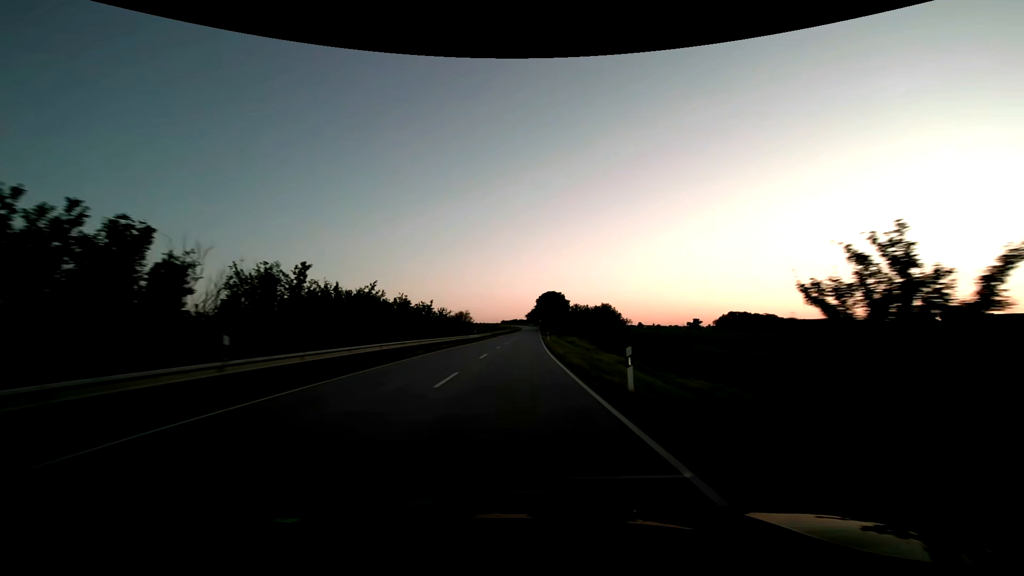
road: secondary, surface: asphalt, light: Sunrise
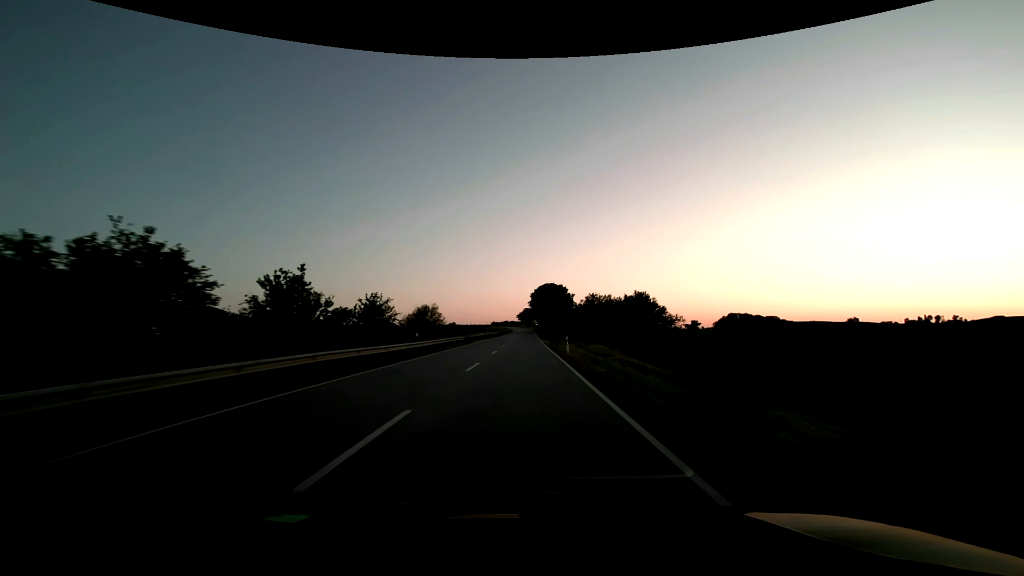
(+0.3, +31.6) m; +1°
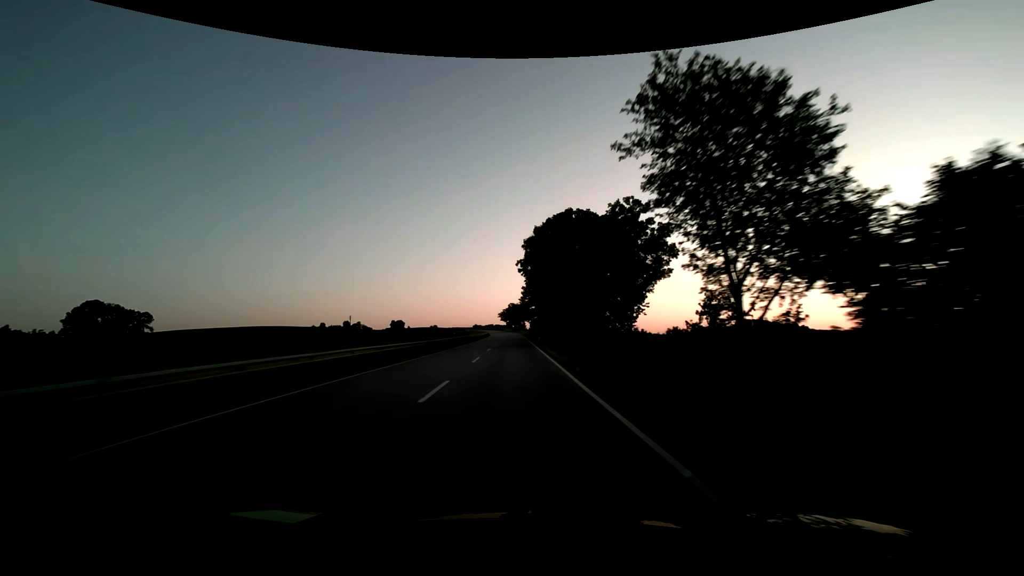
(+1.5, +78.9) m; +2°
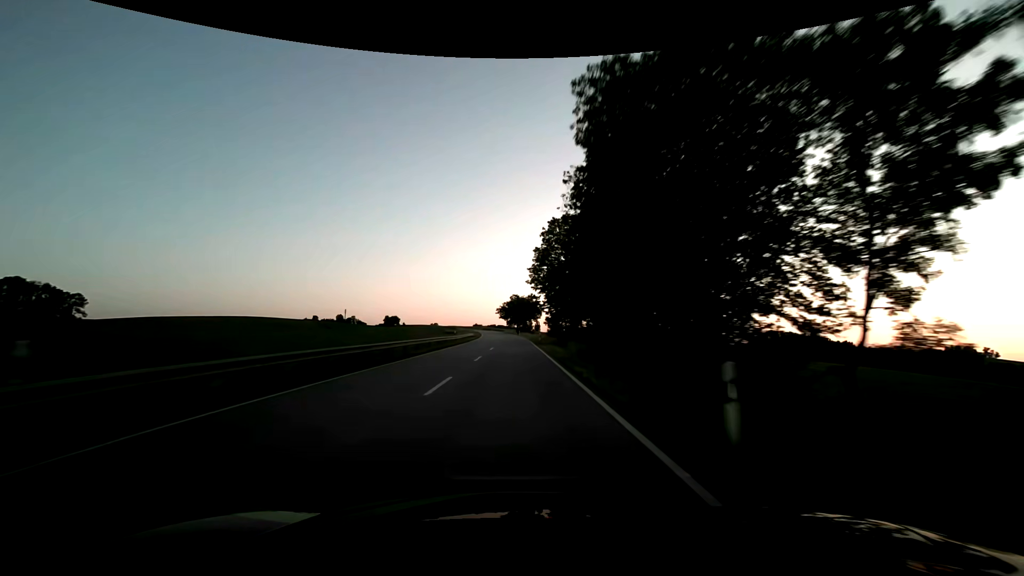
(-0.2, +47.3) m; -1°
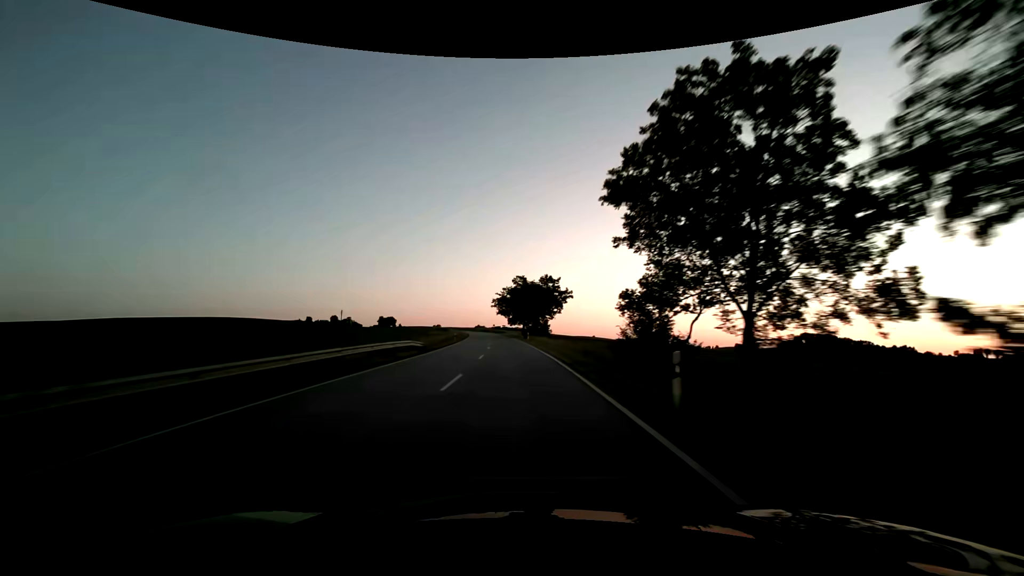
(0.0, +47.4) m; 0°
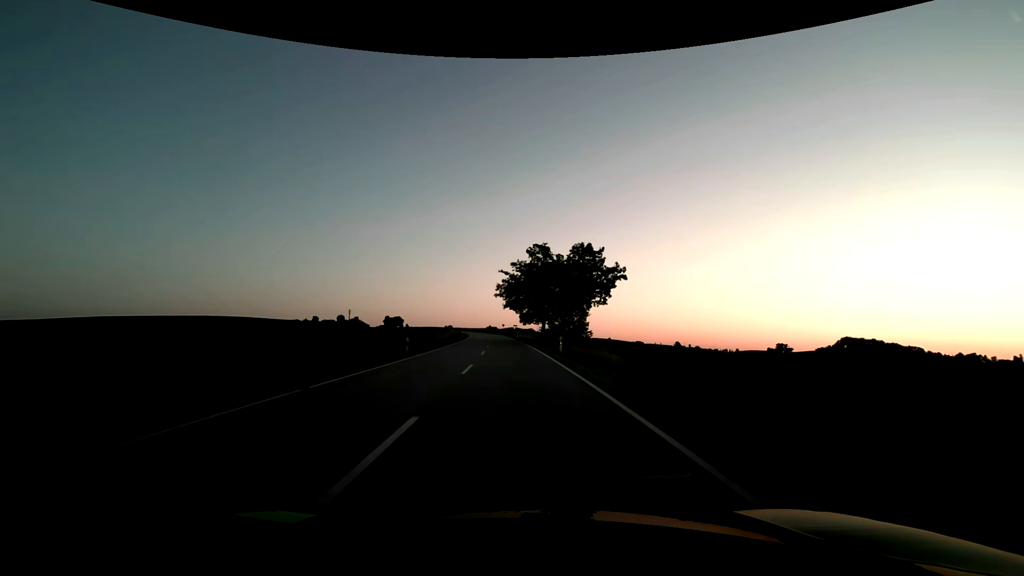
(-0.5, +31.5) m; -2°
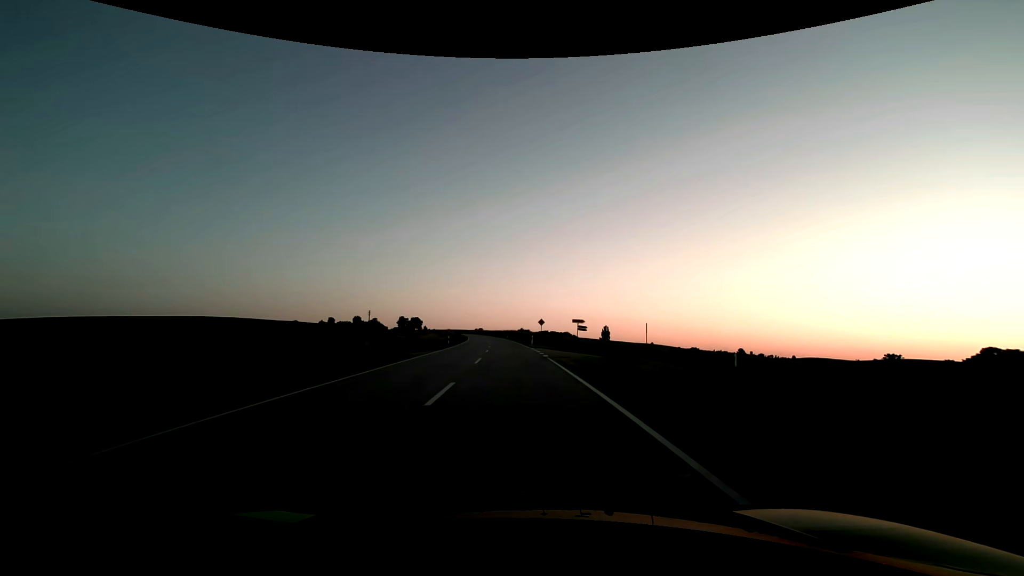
(-2.7, +78.9) m; -4°
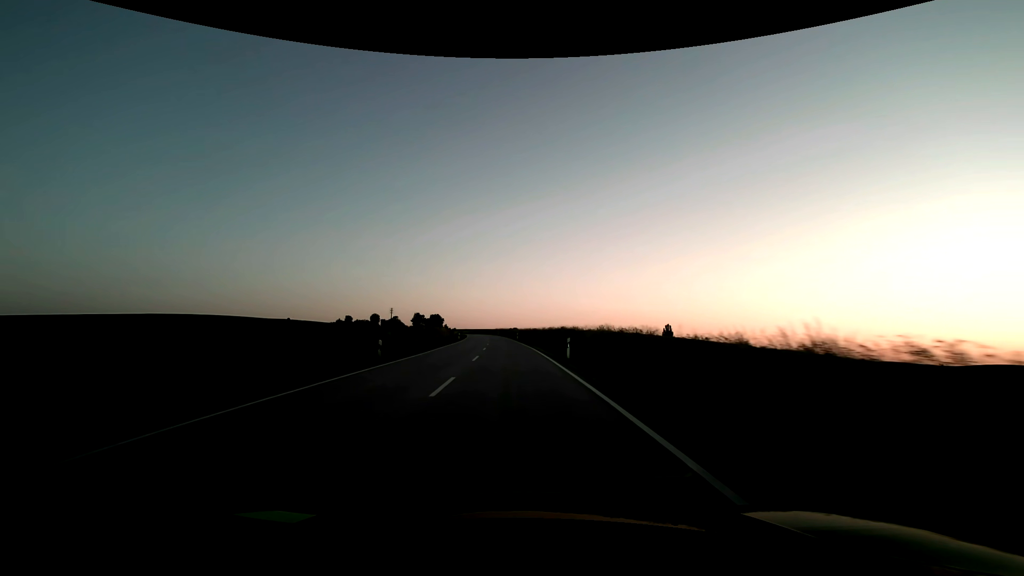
(-2.8, +78.9) m; -4°
(0, +10) (0, +20) (0, +30) (-1, +40) (-1, +50) (-2, +60) (-2, +70) (-3, +80) (-4, +90) (-5, +100) m
